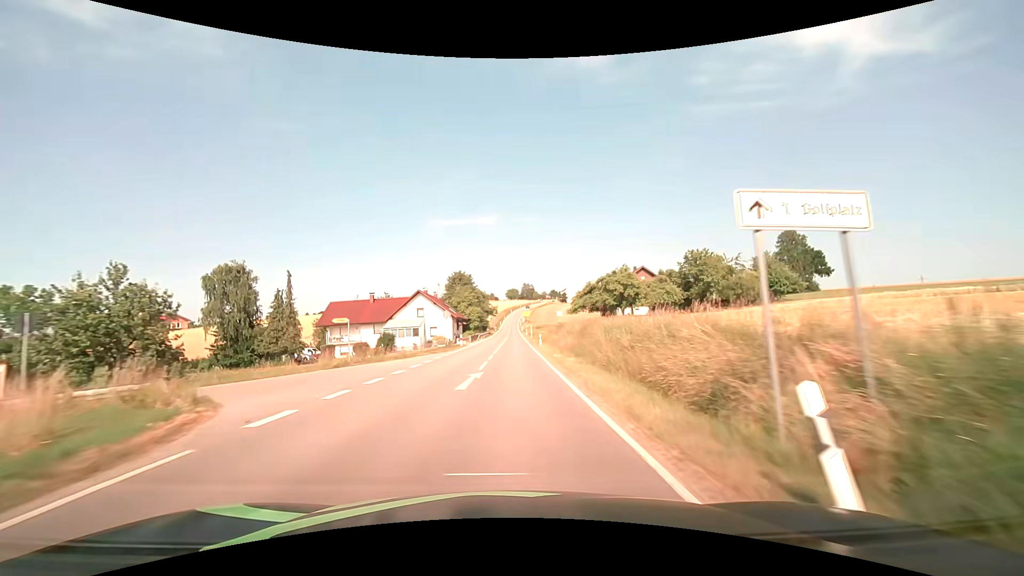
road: secondary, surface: asphalt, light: Day
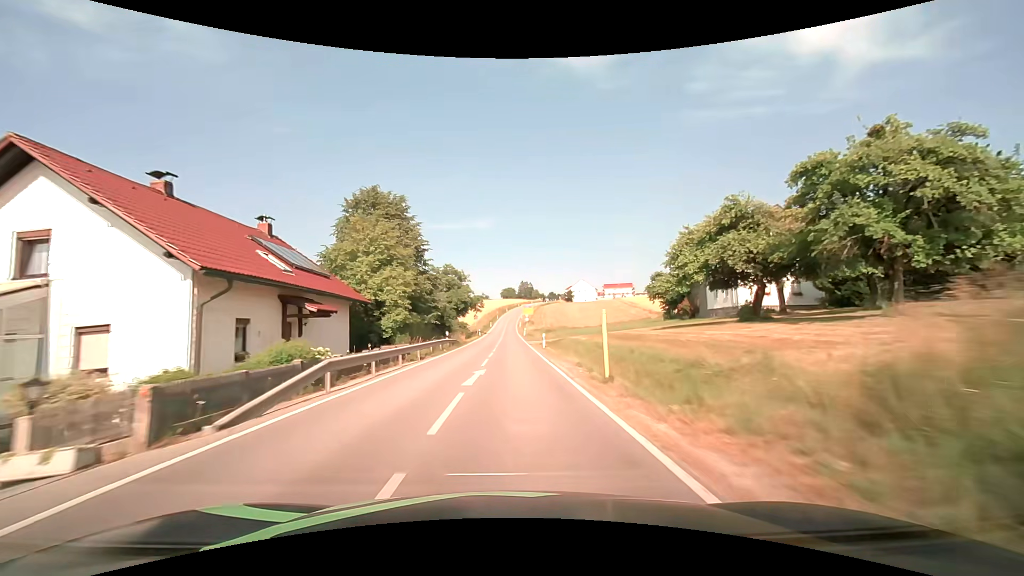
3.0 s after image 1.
(+0.5, +53.7) m; 0°
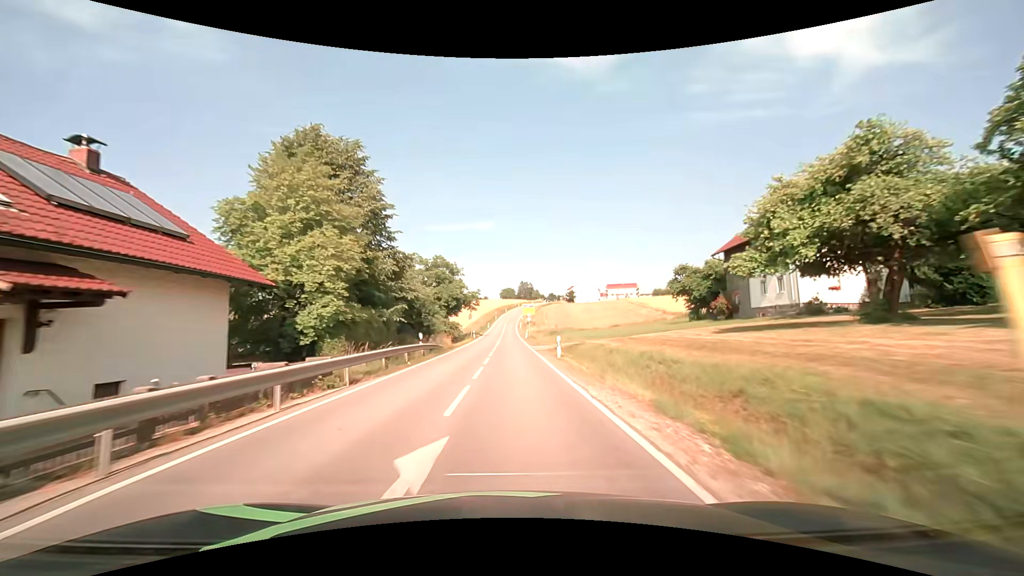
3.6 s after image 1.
(0.0, +10.7) m; 0°
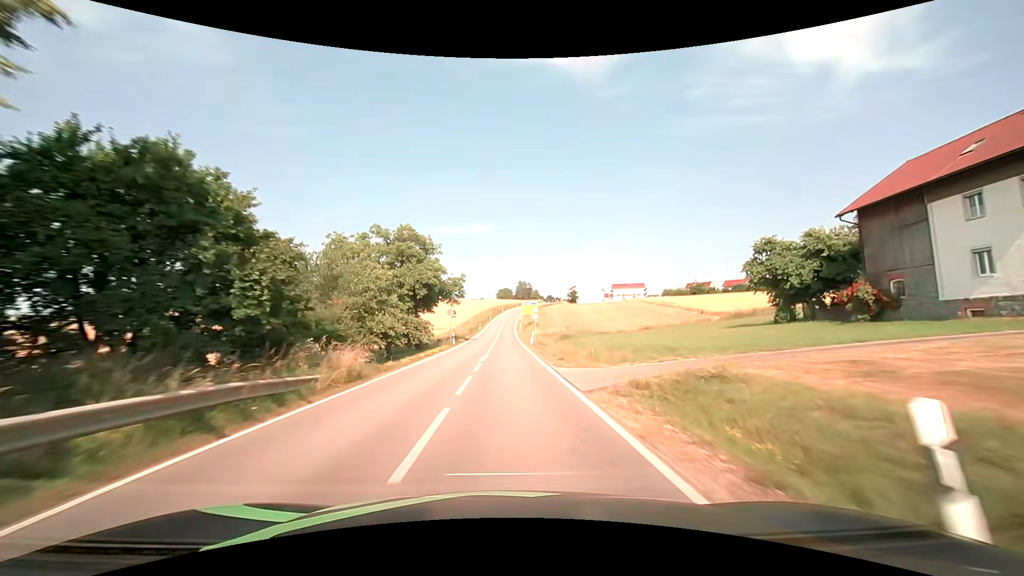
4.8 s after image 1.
(0.0, +21.4) m; 0°
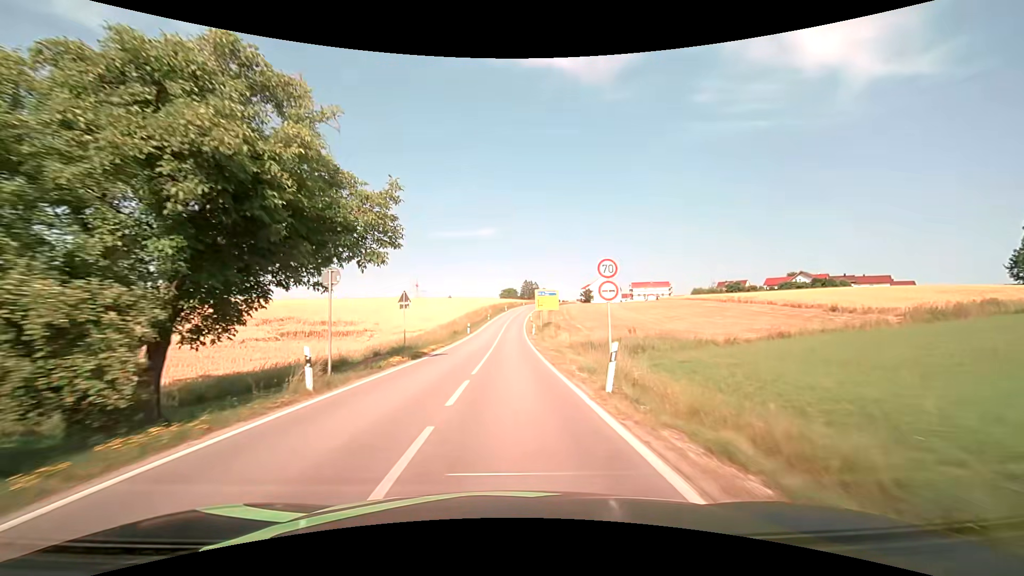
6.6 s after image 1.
(0.0, +32.0) m; 0°
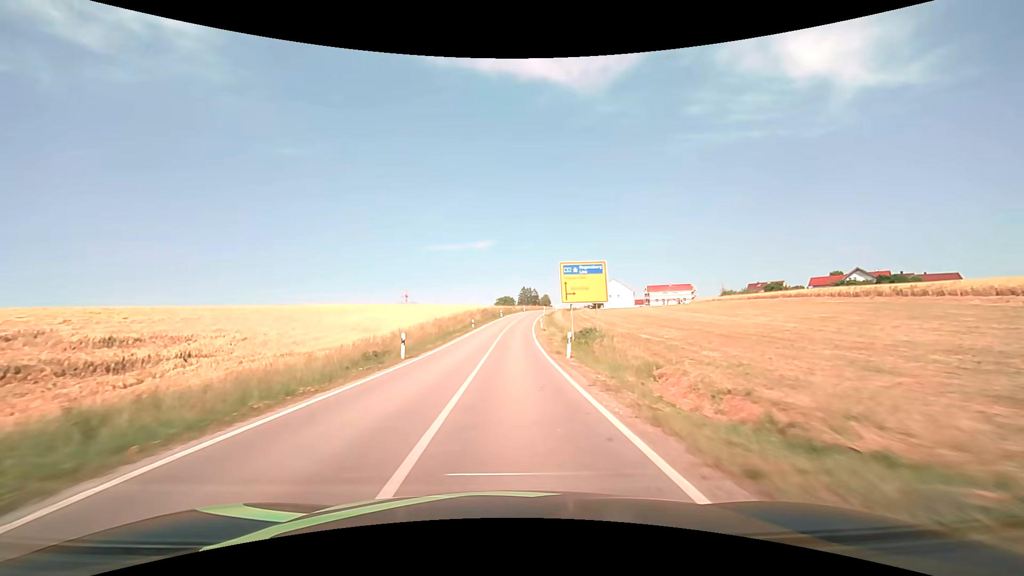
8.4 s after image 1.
(+0.1, +31.8) m; 0°
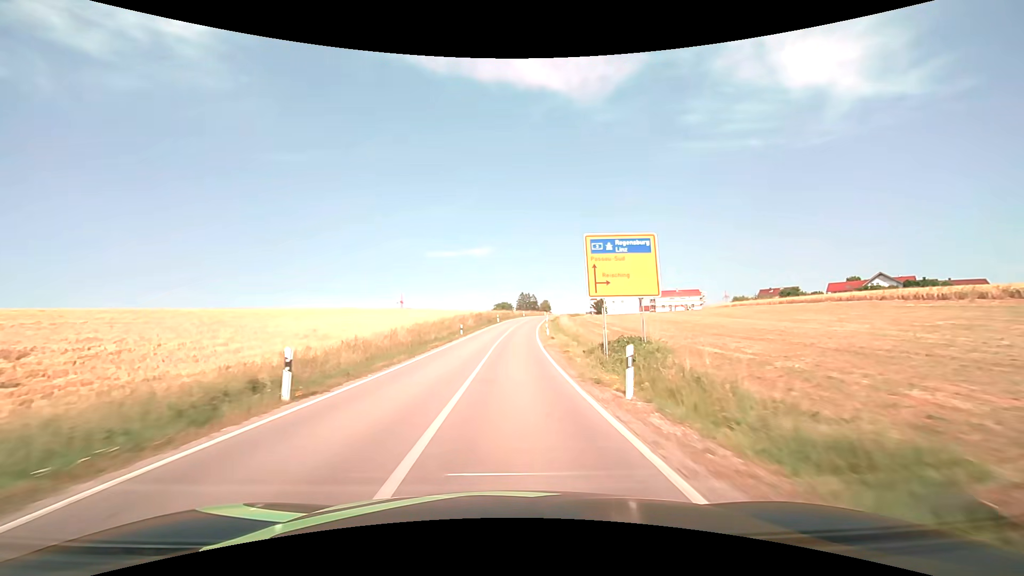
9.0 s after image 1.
(0.0, +10.5) m; 0°
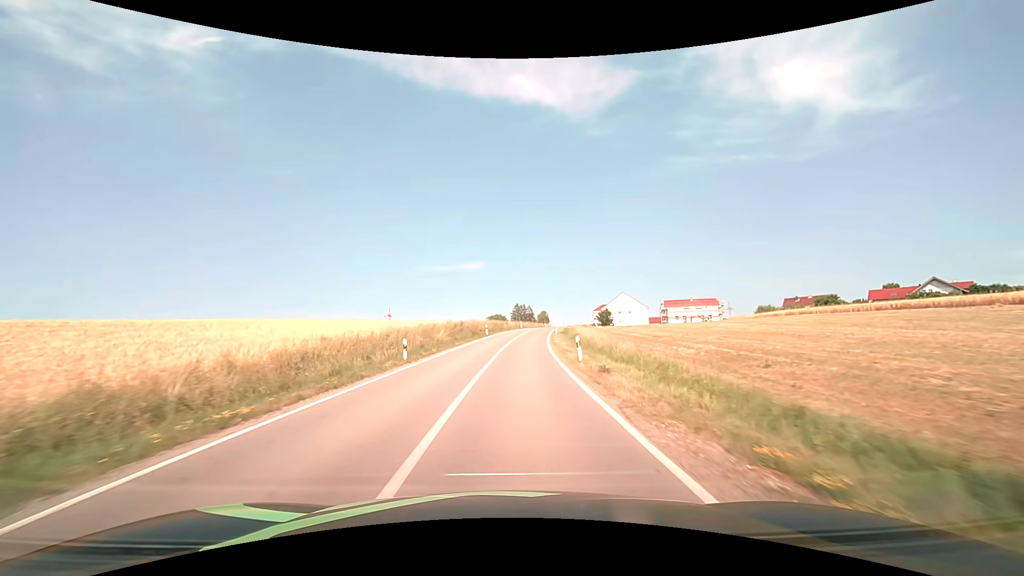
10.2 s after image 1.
(+0.1, +20.9) m; +1°
(0, +10) (0, +20) (+1, +30) (+1, +40) (+2, +50) (+3, +60) (+5, +70) (+7, +80) (+8, +89) (+10, +99) m
